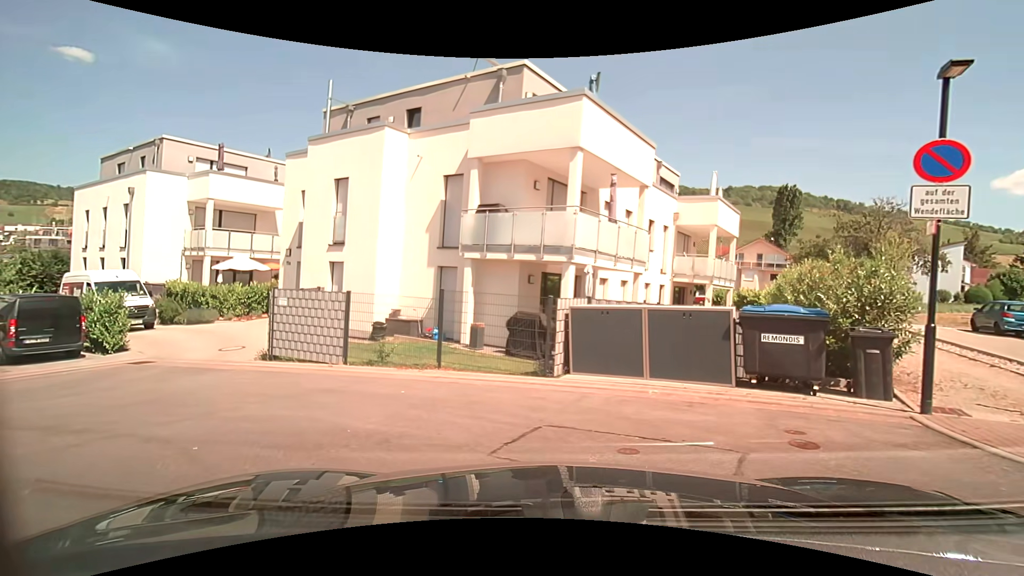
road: residential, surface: asphalt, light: Day
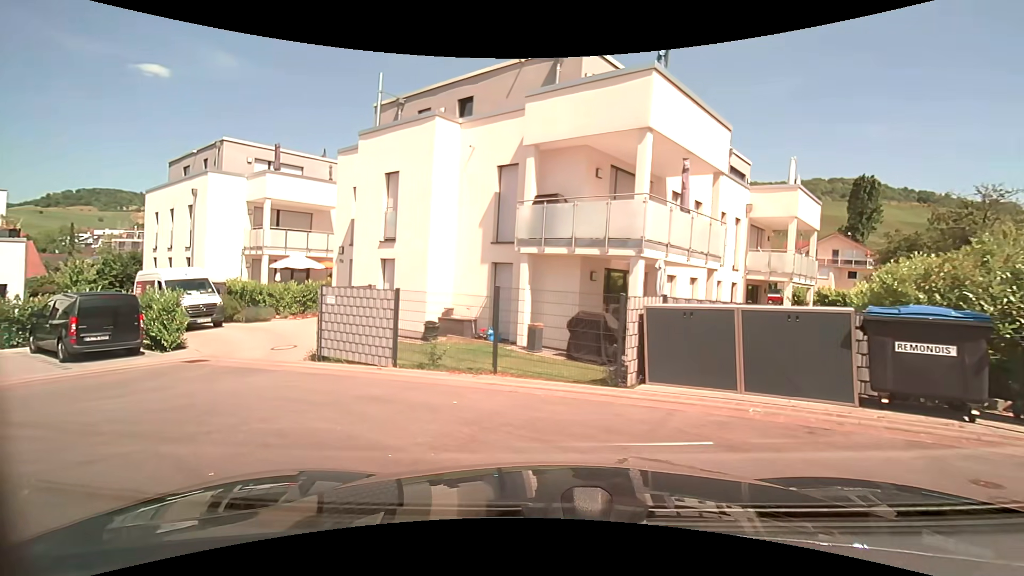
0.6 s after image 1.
(-0.1, +1.1) m; -7°
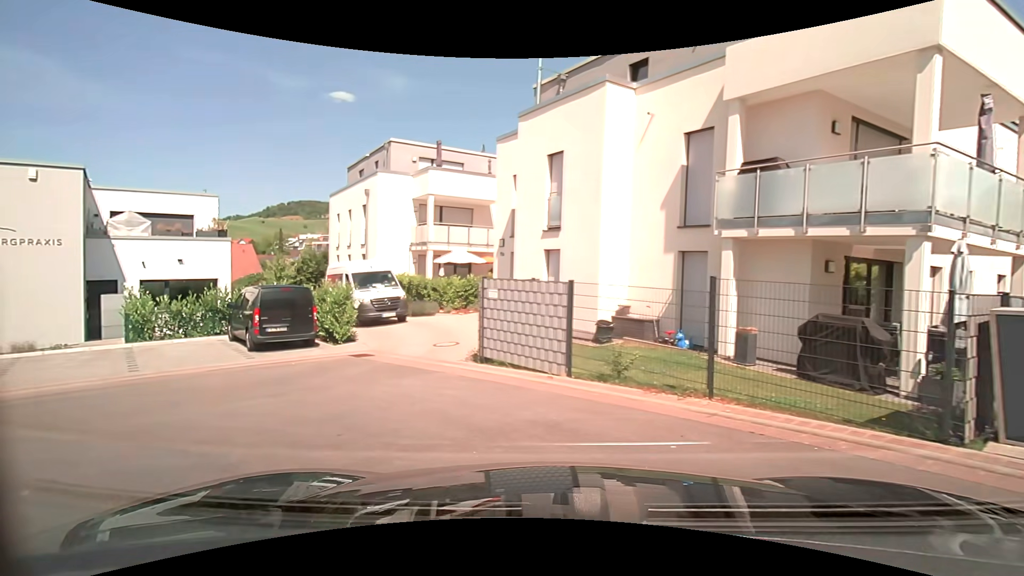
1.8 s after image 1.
(-0.3, +2.2) m; -17°
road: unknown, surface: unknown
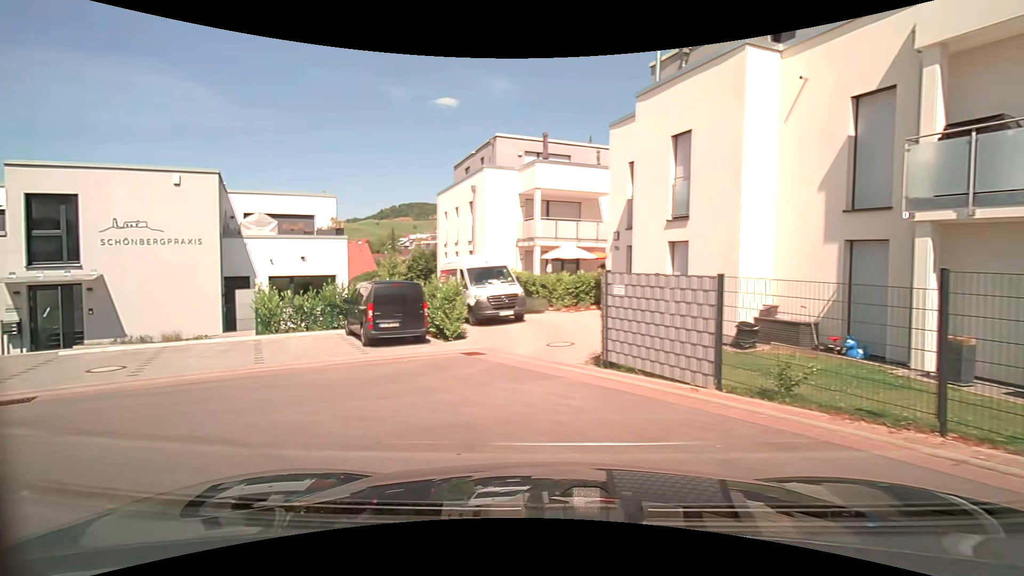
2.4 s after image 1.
(-0.1, +1.1) m; -12°
